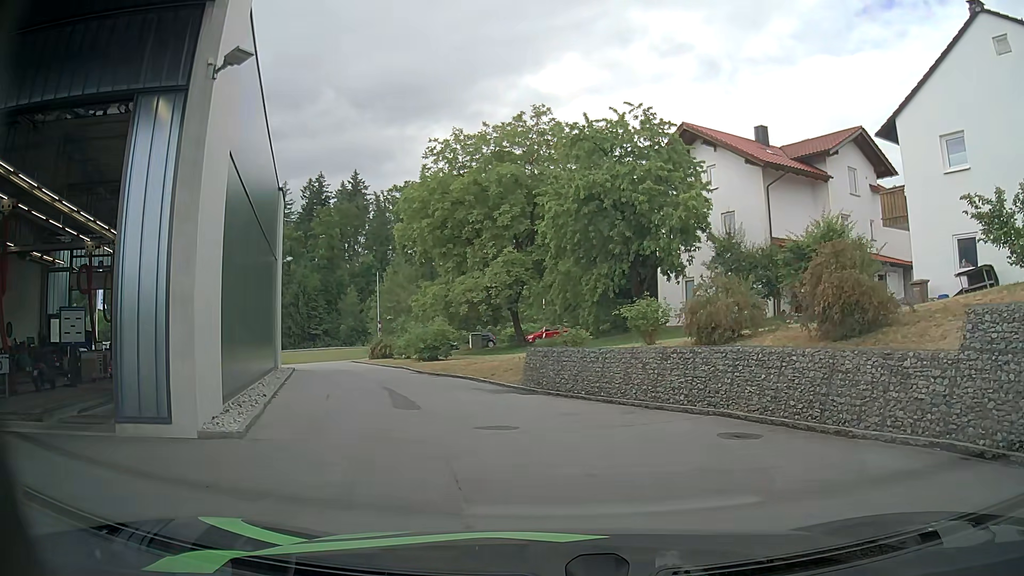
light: Day
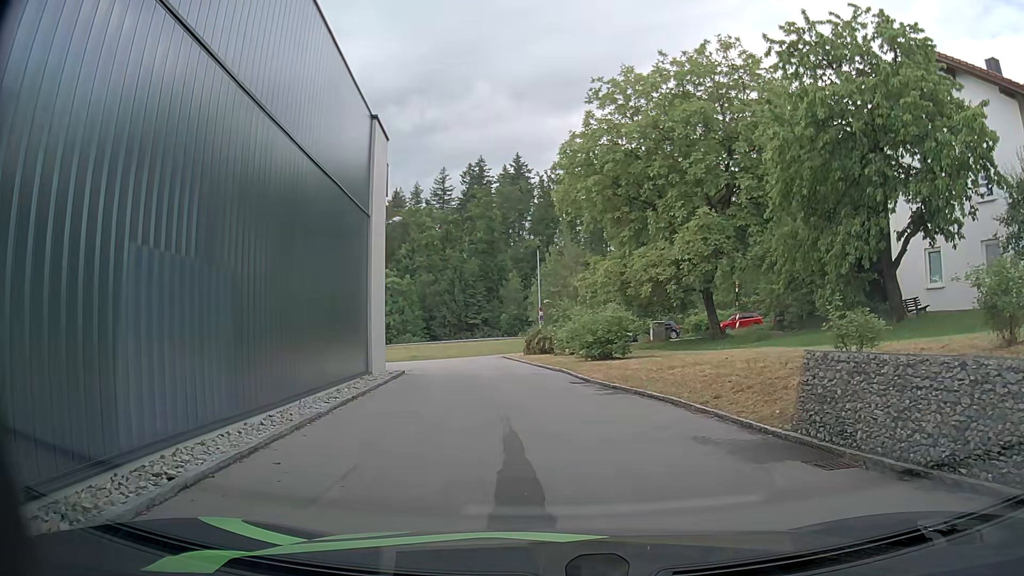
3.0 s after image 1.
(-1.2, +9.2) m; -16°
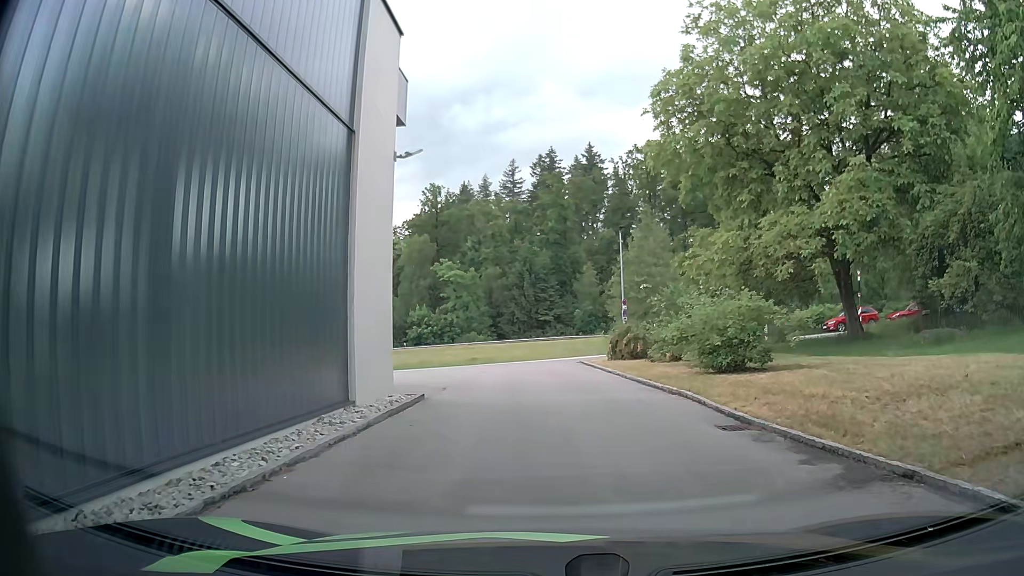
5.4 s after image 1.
(-0.3, +8.4) m; -4°
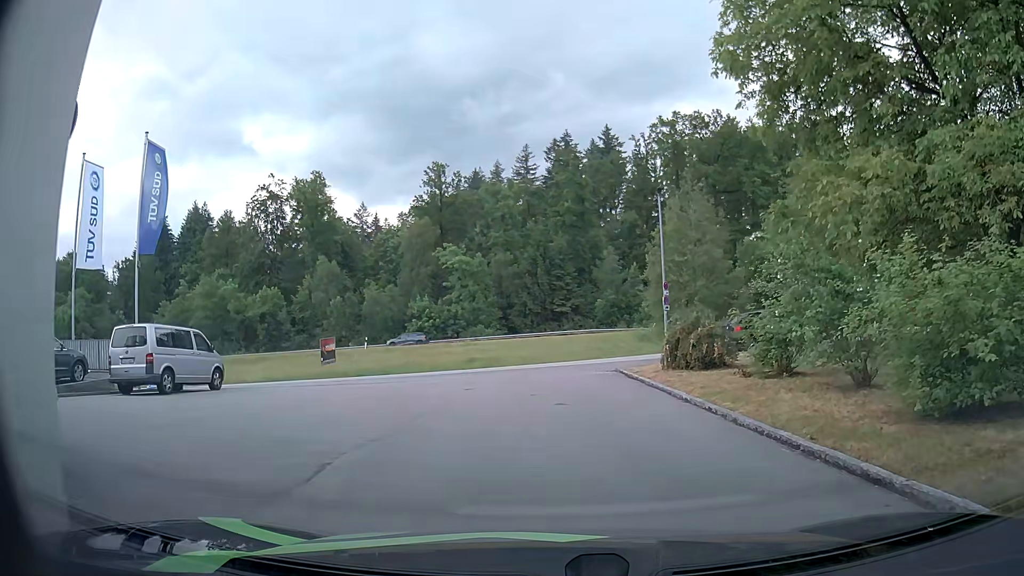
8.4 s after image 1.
(0.0, +9.9) m; -1°
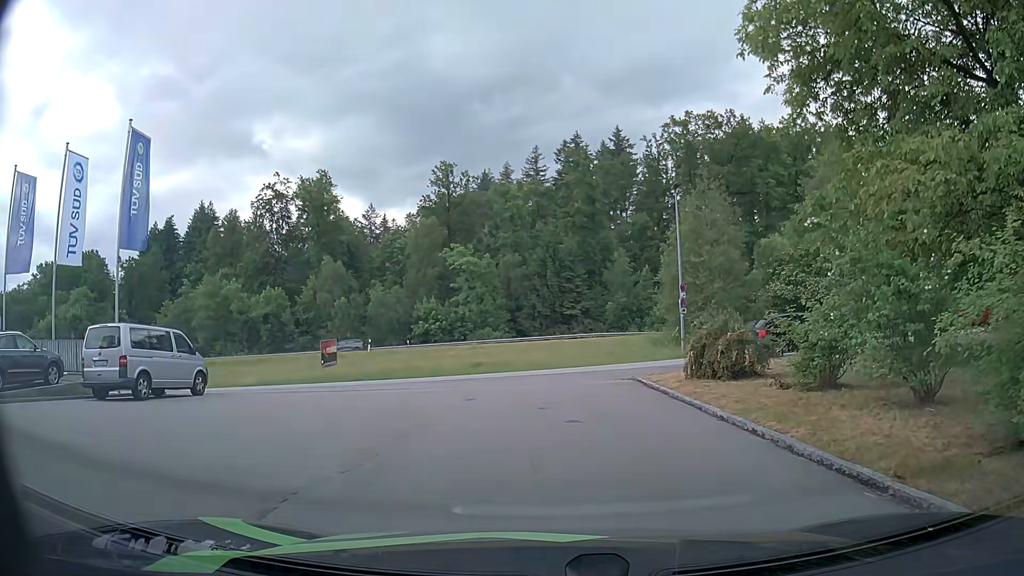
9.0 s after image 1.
(0.0, +1.8) m; -1°
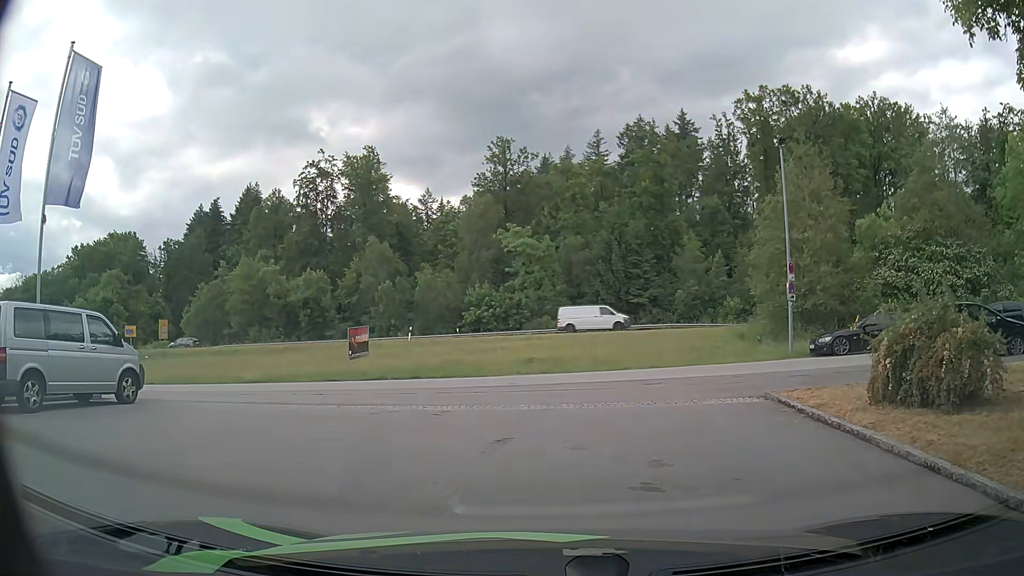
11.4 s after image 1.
(-0.3, +6.7) m; -5°
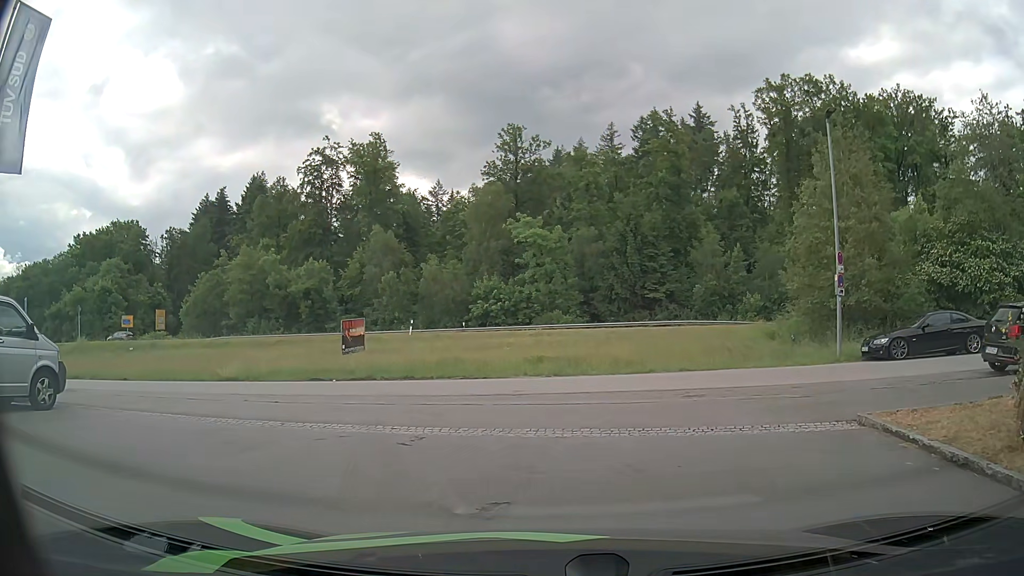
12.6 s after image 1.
(-0.1, +3.3) m; -1°
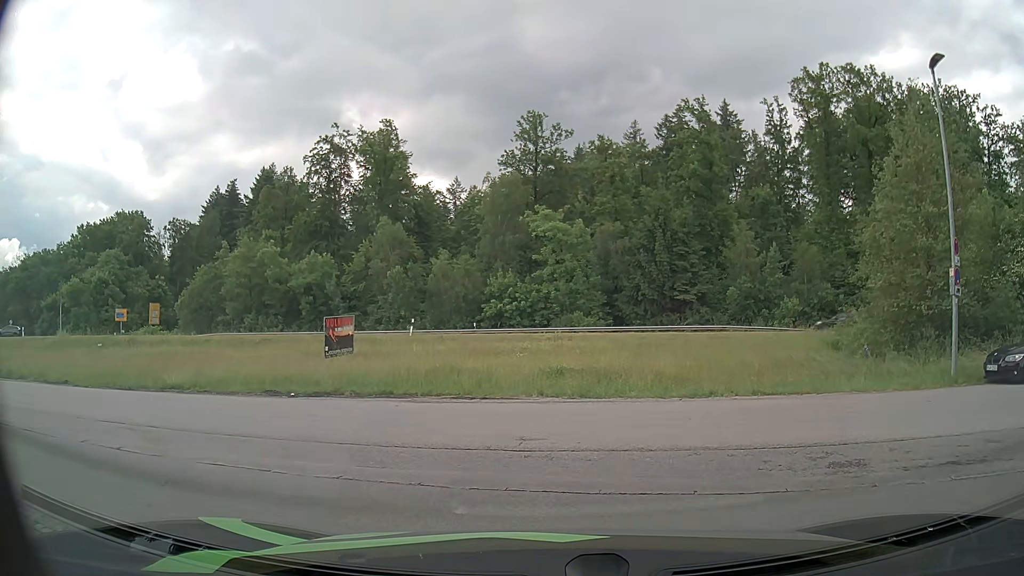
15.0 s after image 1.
(-0.2, +5.5) m; 0°
